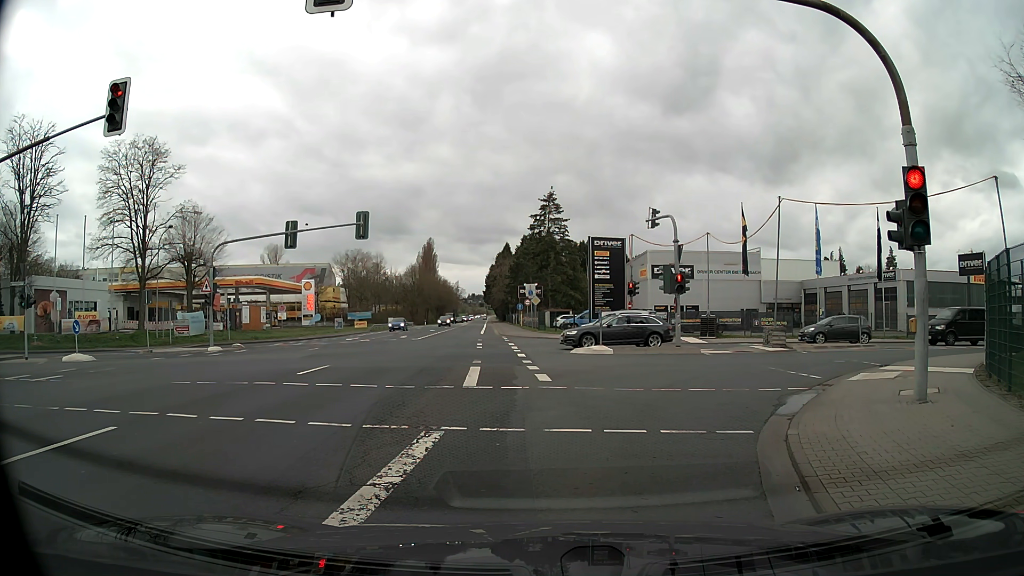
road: secondary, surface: asphalt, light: Day
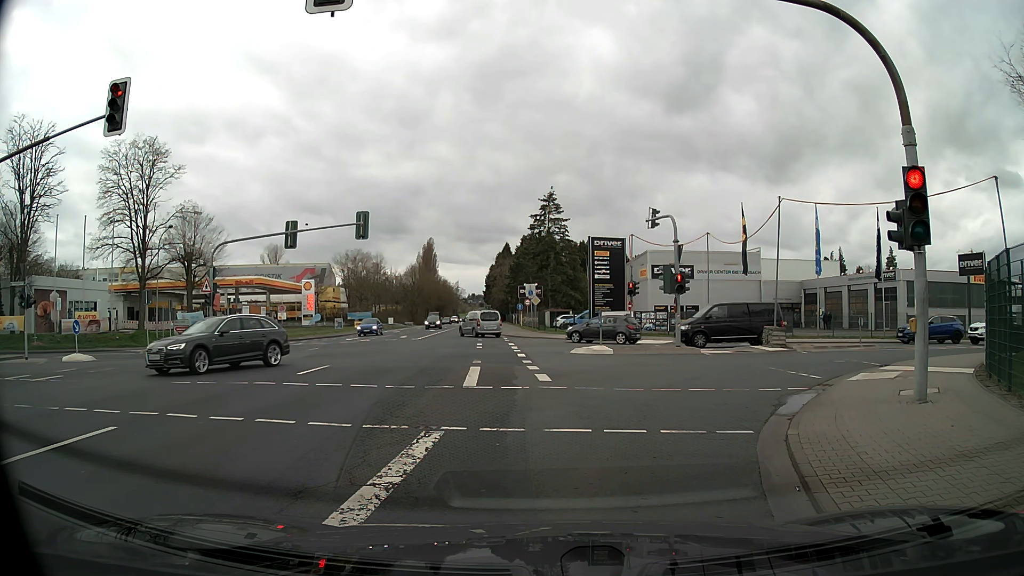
(0.0, 0.0) m; 0°
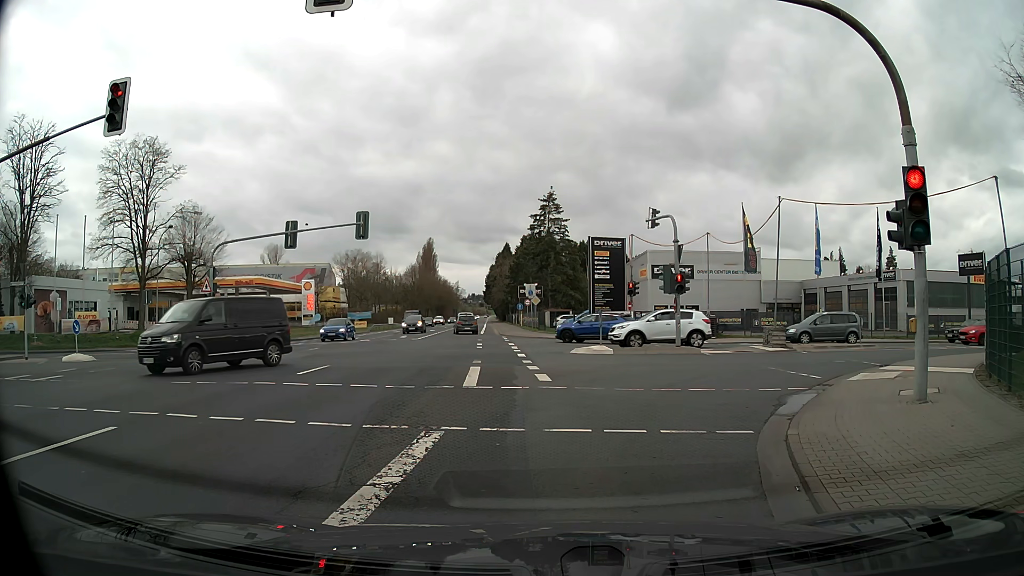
(0.0, 0.0) m; 0°
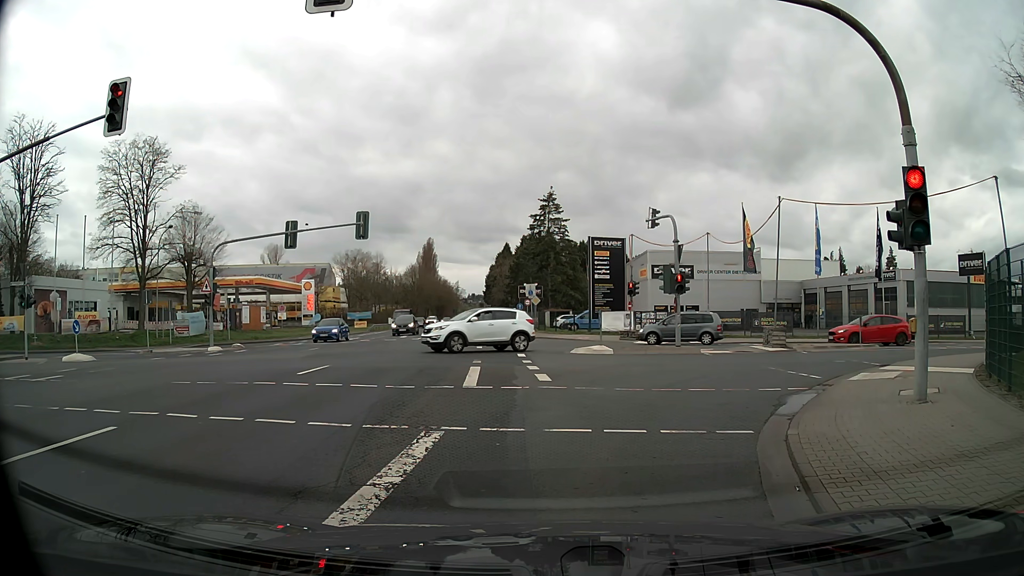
(0.0, 0.0) m; 0°
